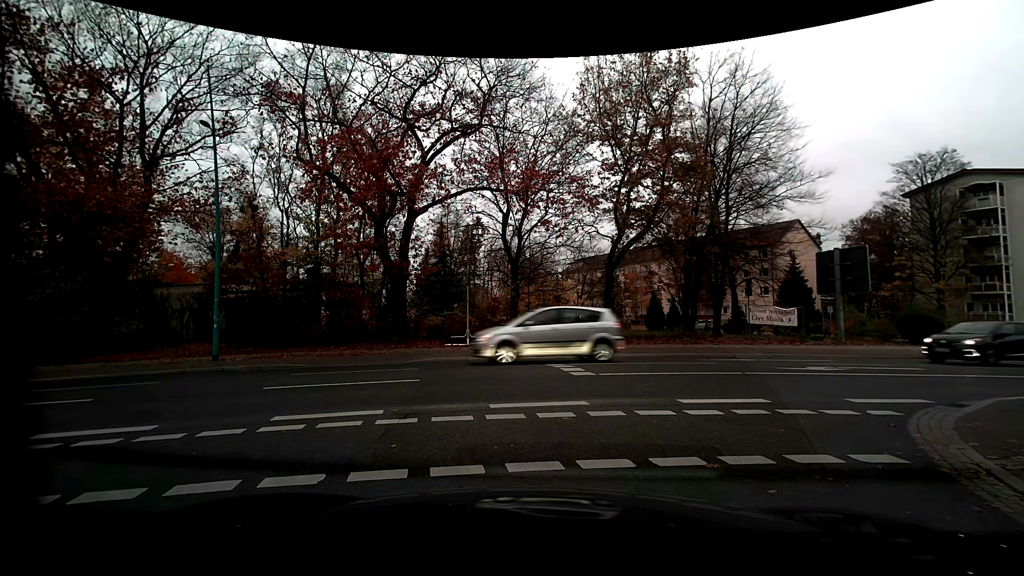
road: residential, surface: asphalt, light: Day
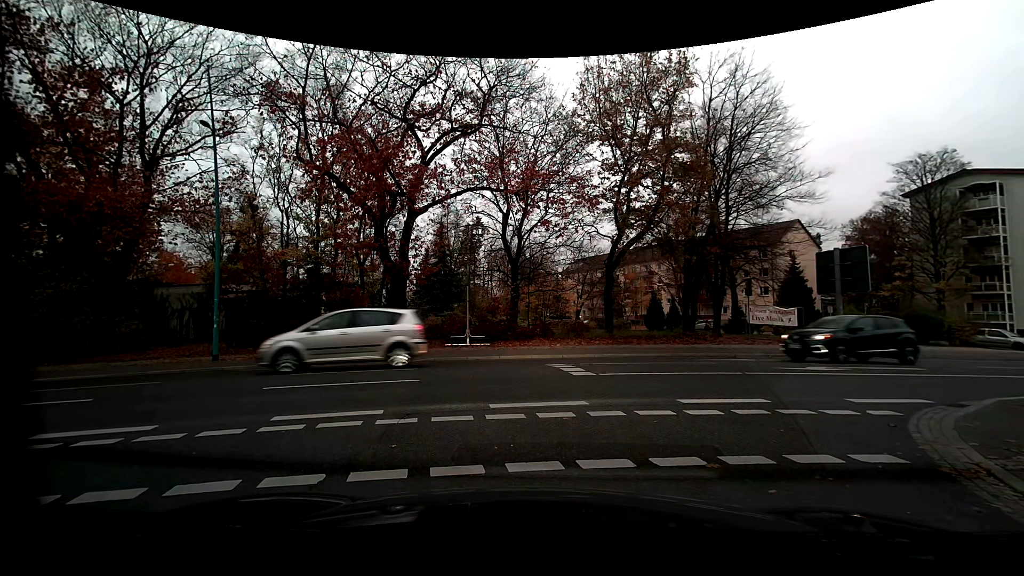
(0.0, 0.0) m; 0°
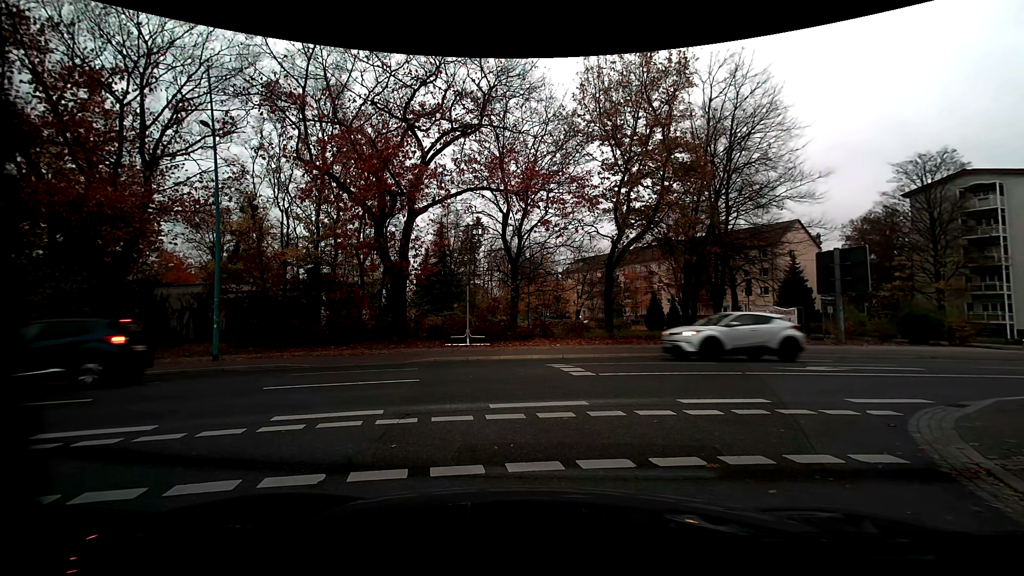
(0.0, 0.0) m; 0°
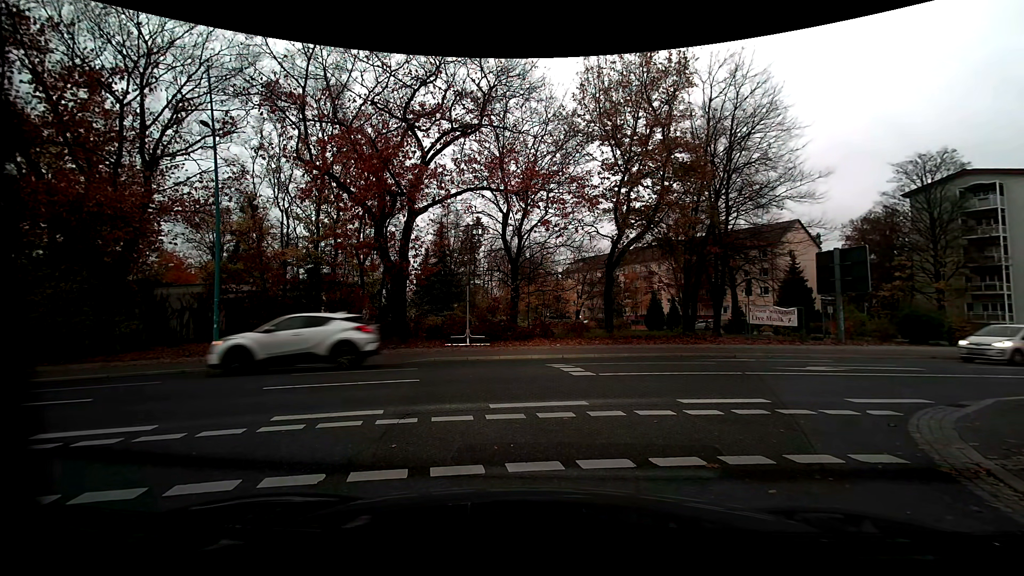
(0.0, 0.0) m; 0°
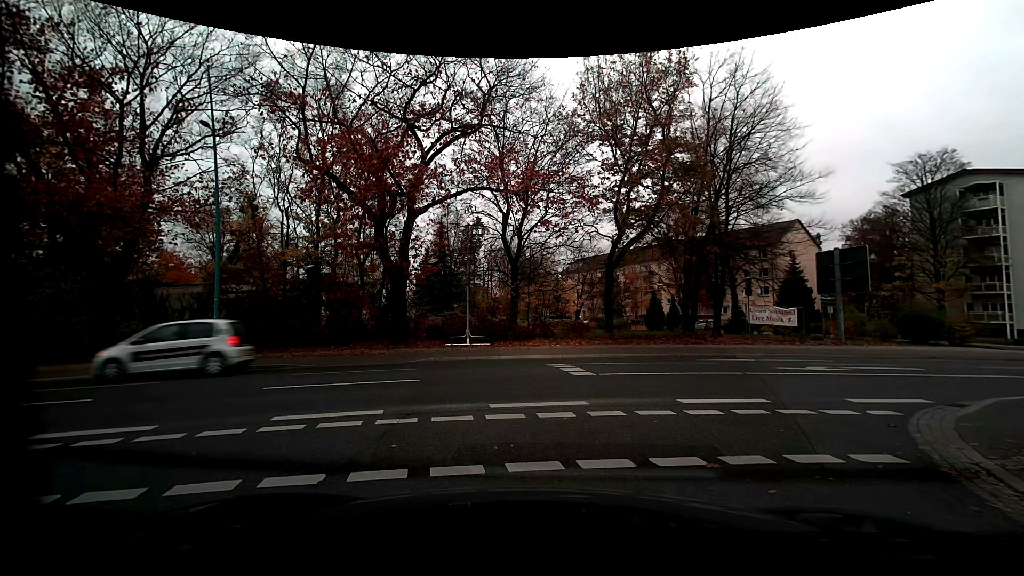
(0.0, 0.0) m; 0°
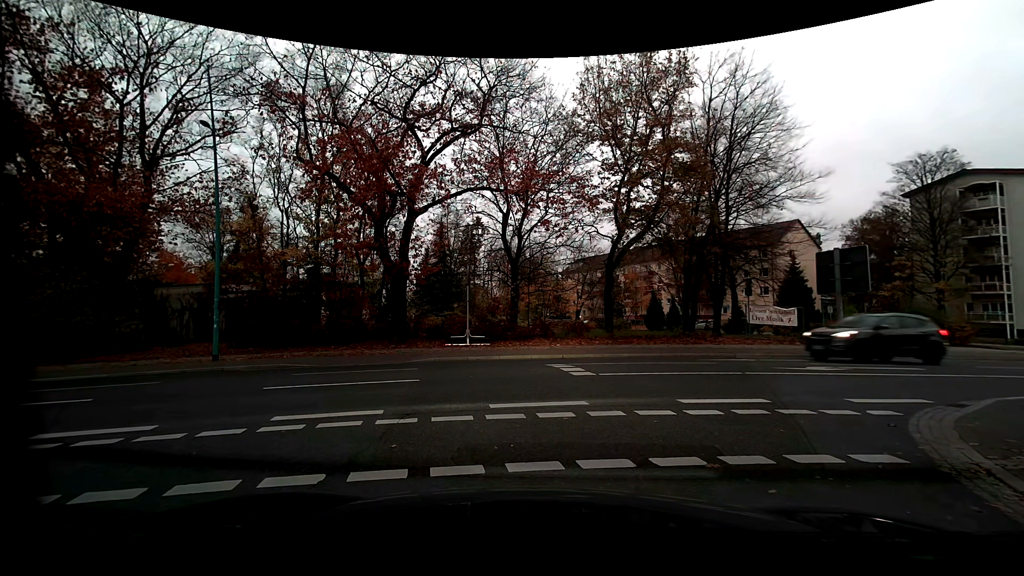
(0.0, 0.0) m; 0°
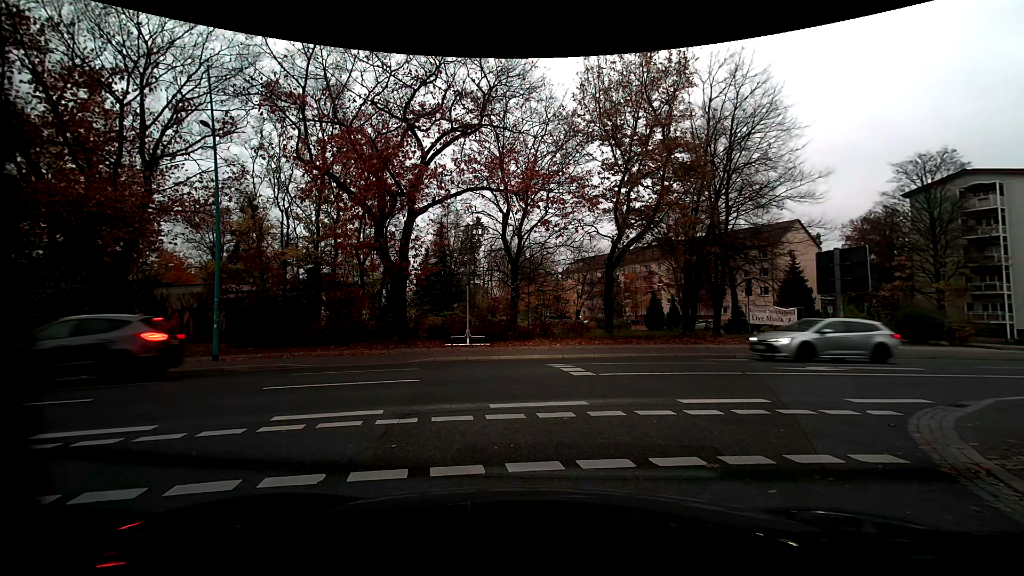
(0.0, 0.0) m; 0°
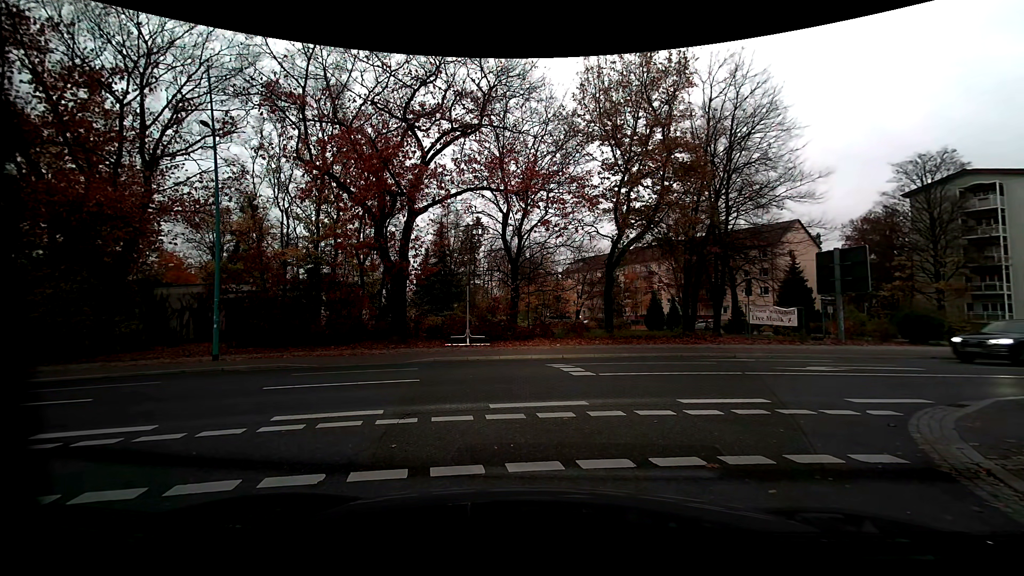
(0.0, 0.0) m; 0°
